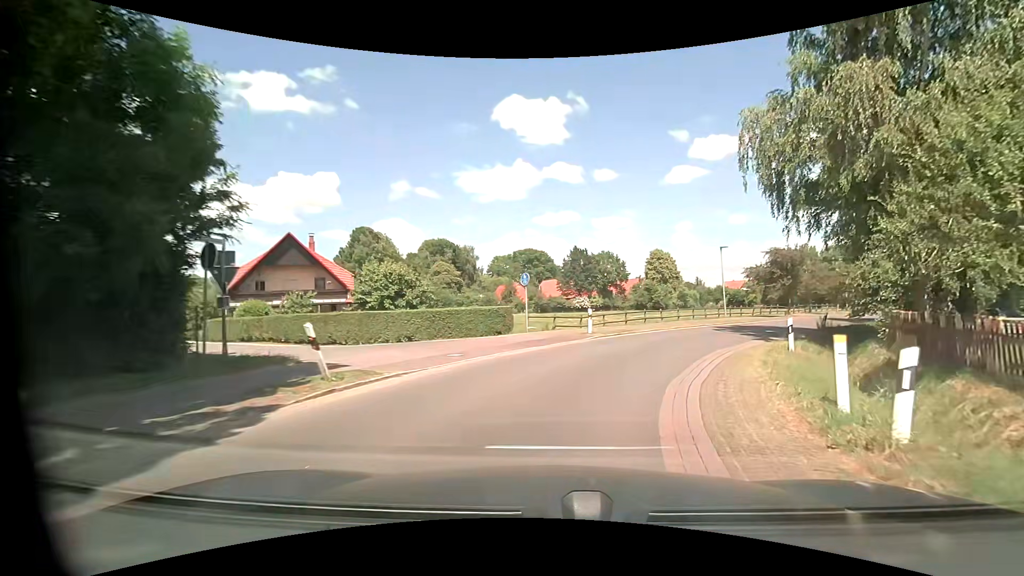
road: tertiary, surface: asphalt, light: Day
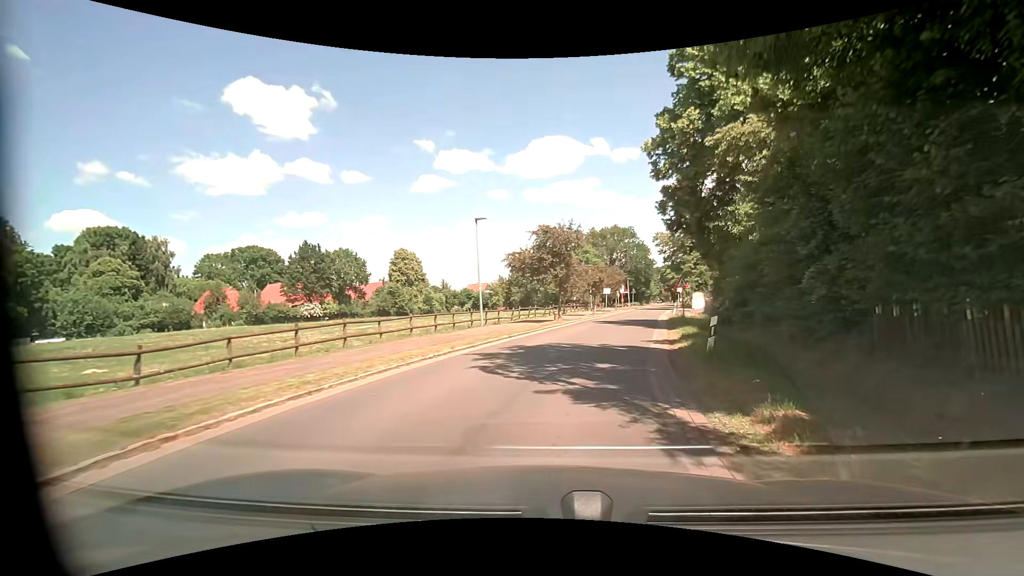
(+4.2, +17.5) m; +28°
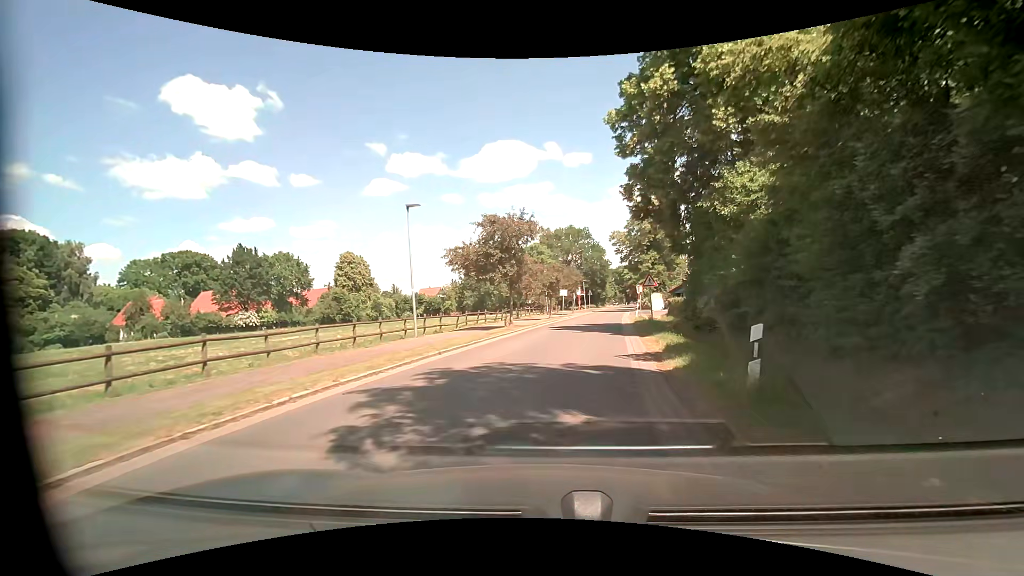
(+0.2, +4.7) m; +5°
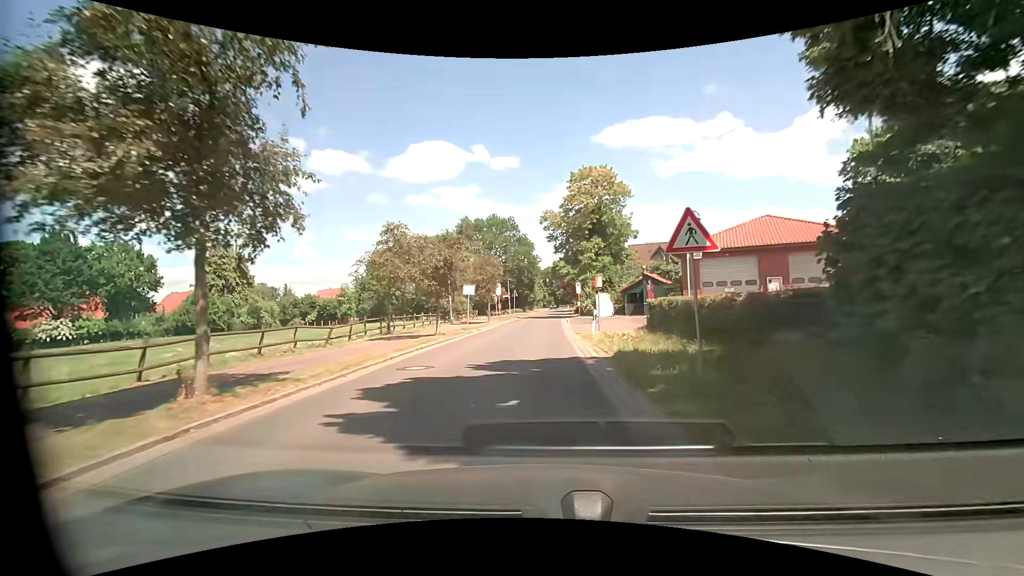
(+1.8, +19.6) m; +8°
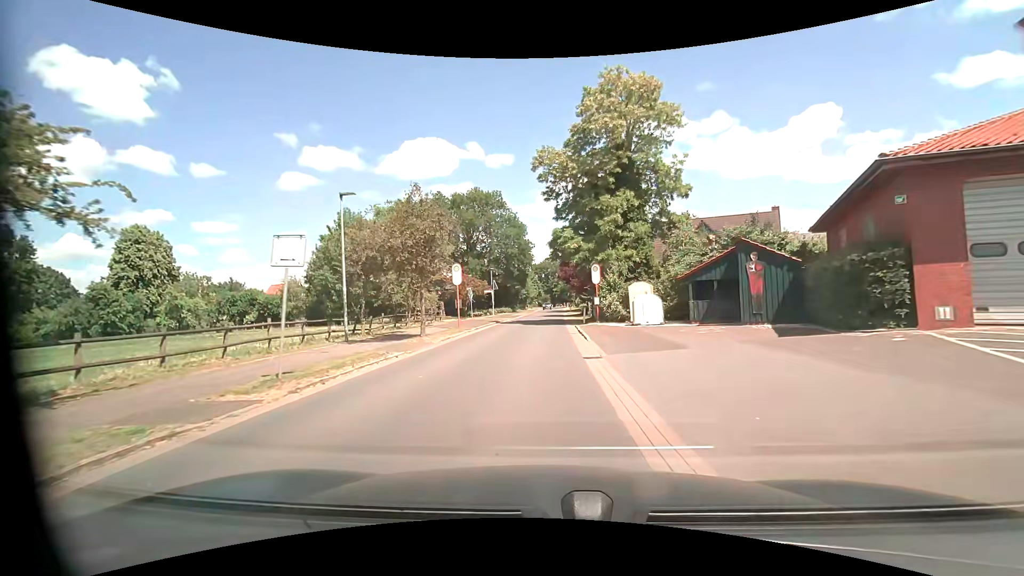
(+0.1, +21.2) m; +1°
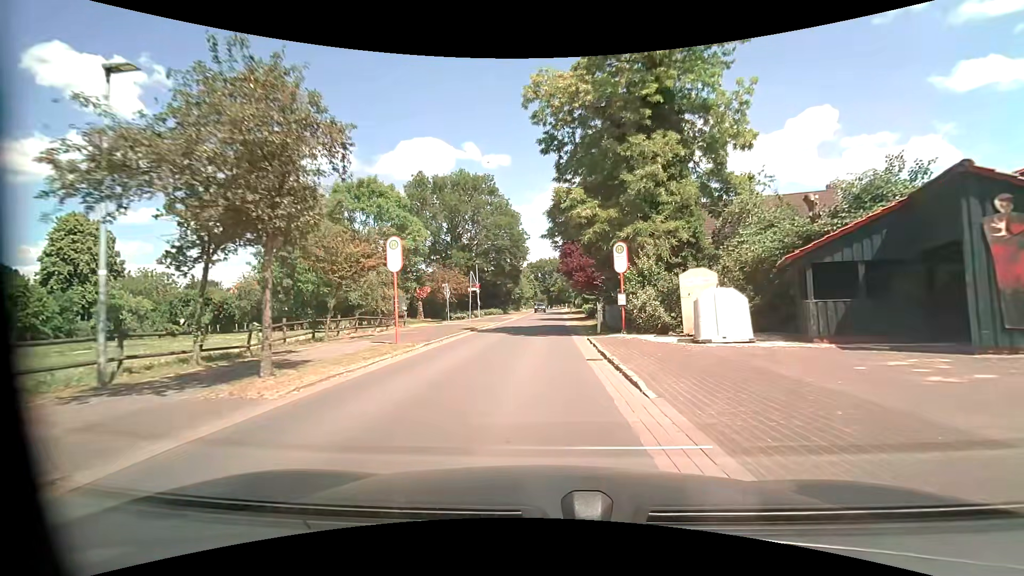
(0.0, +11.1) m; +1°
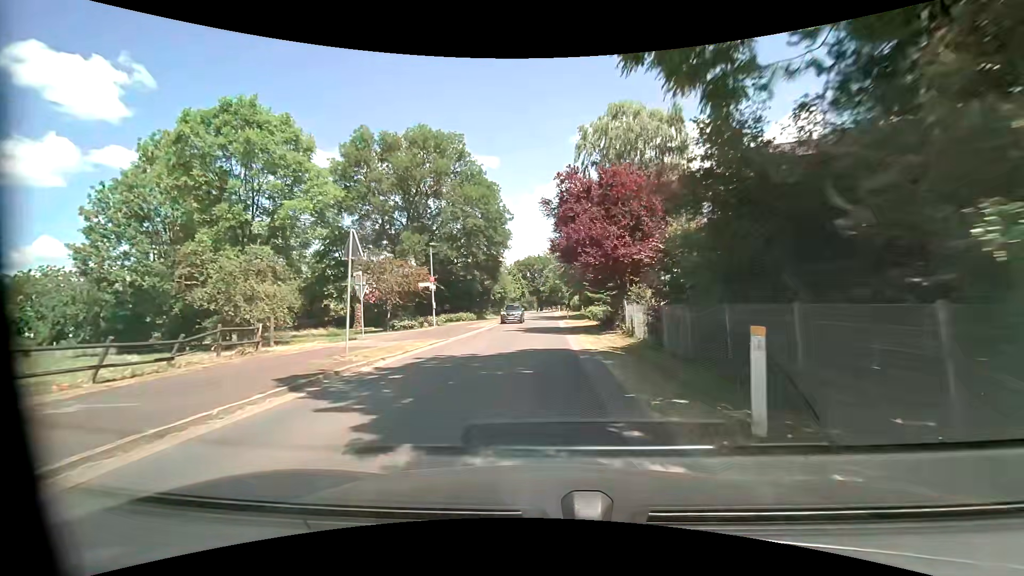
(+0.2, +17.6) m; +1°
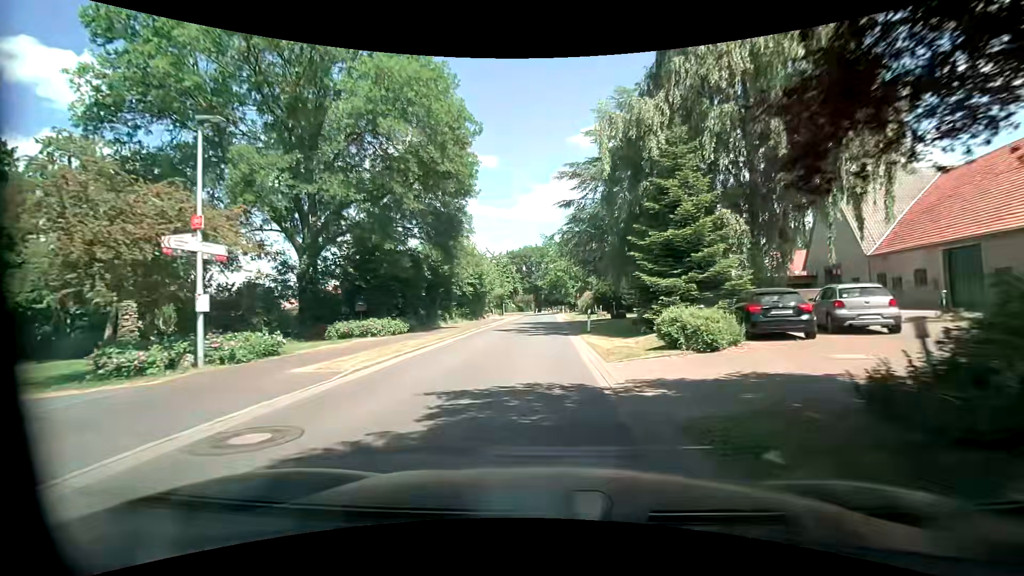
(0.0, +24.8) m; -1°
(0, +10) (+1, +20) (+1, +30) (+1, +40) (+1, +50) (+1, +60) (+2, +70) (+2, +80) (+1, +90) (+1, +100) m
